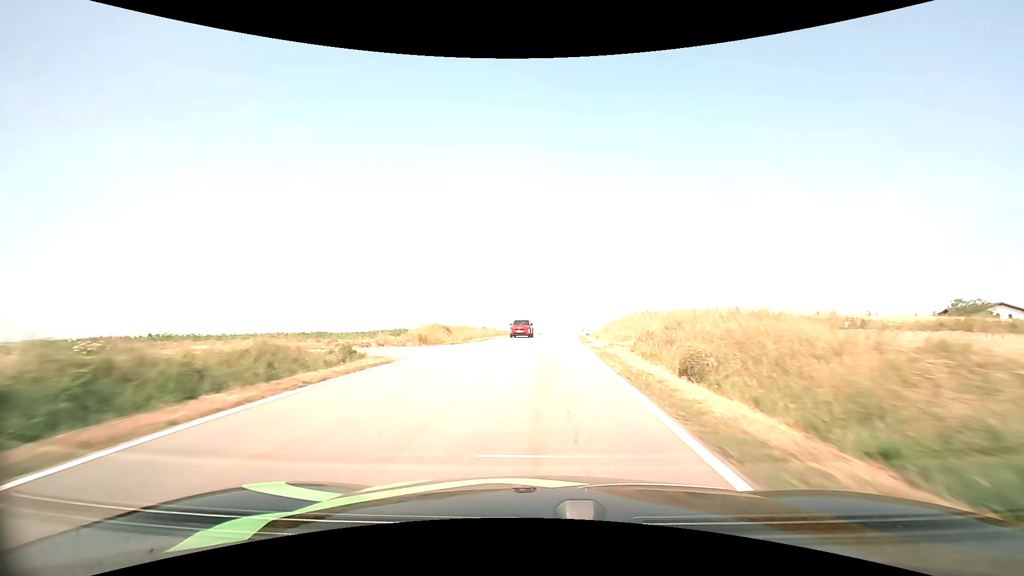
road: tertiary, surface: asphalt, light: Day
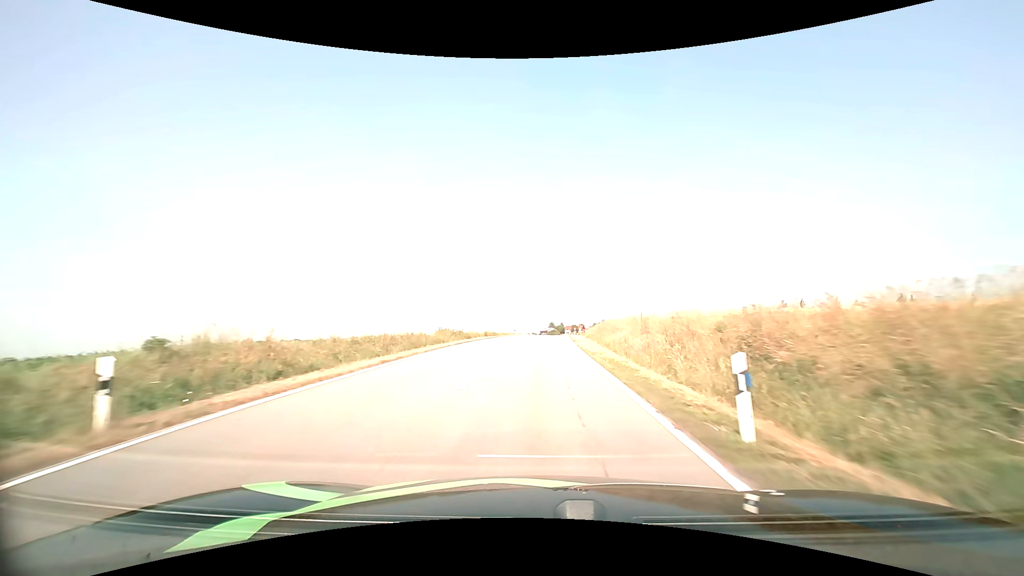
(+1.8, +47.6) m; +4°
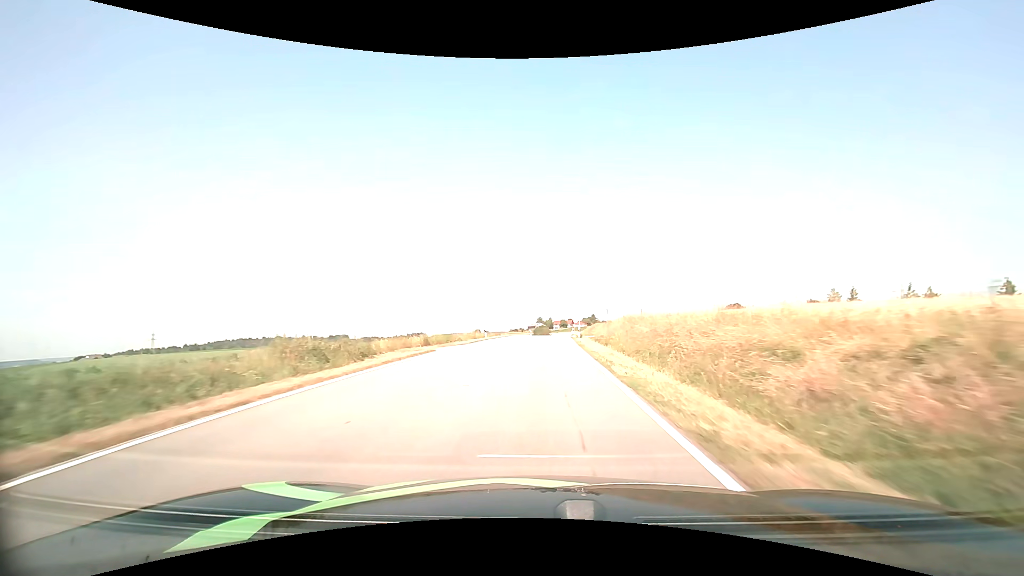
(+0.3, +23.9) m; +1°
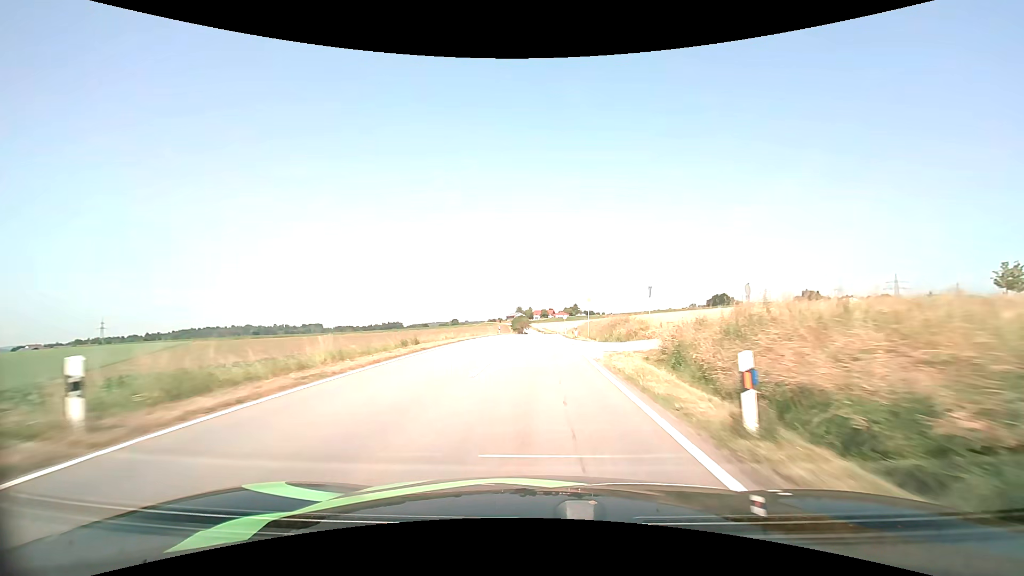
(+0.7, +36.0) m; +2°
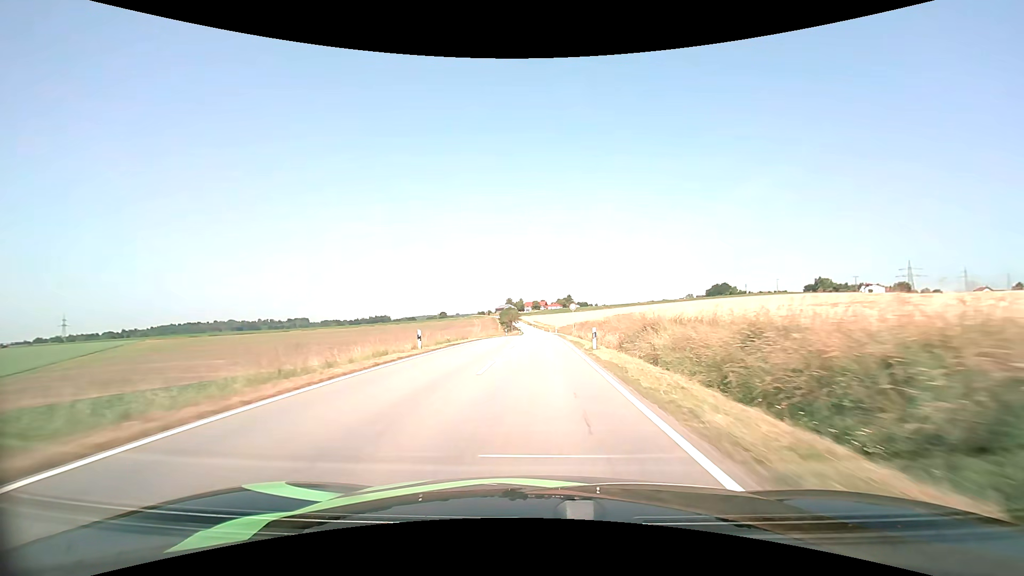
(+0.3, +36.3) m; +1°
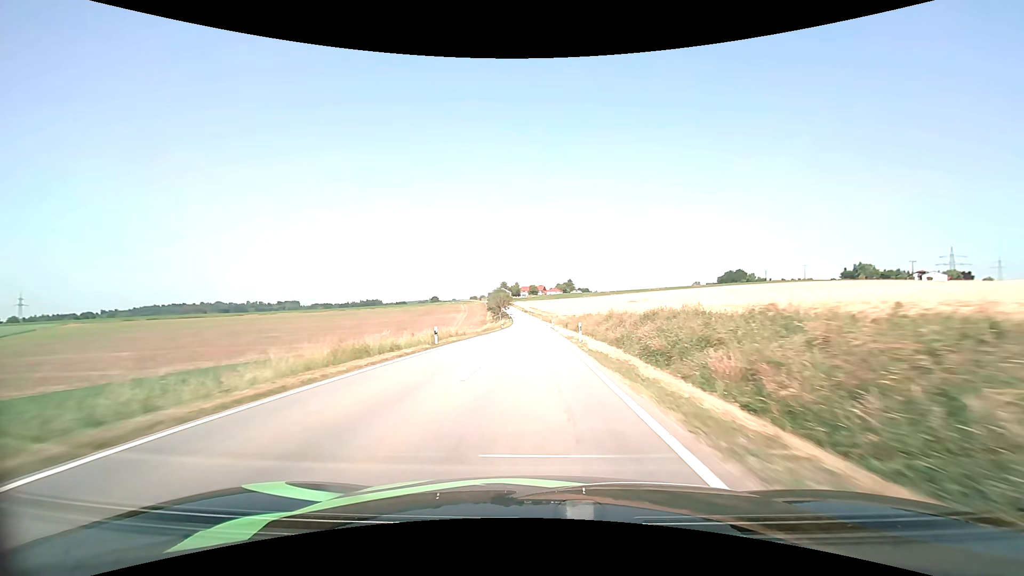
(+0.4, +50.7) m; 0°
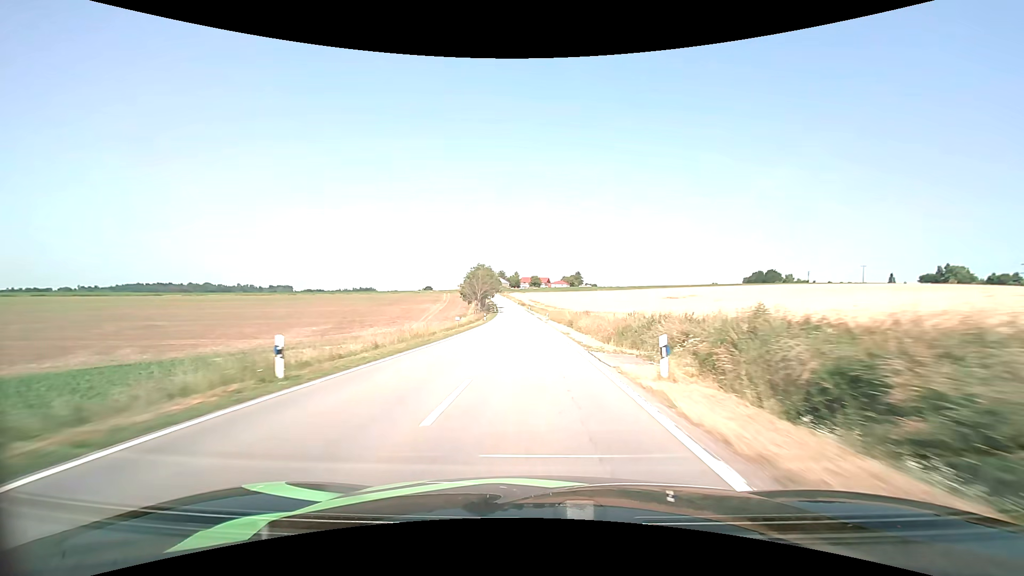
(-0.3, +66.7) m; 0°
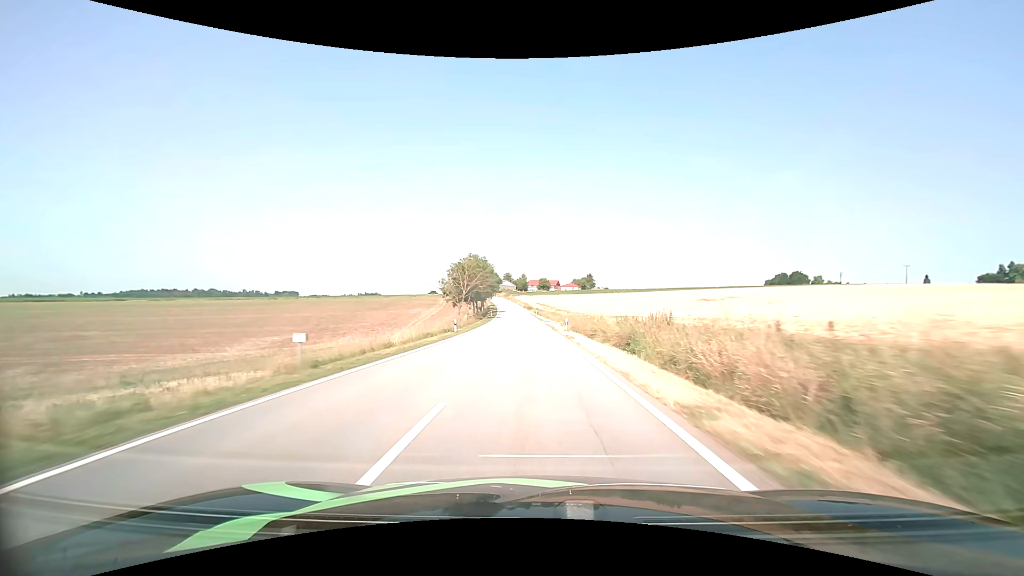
(-0.2, +27.3) m; -1°
(0, +10) (0, +20) (0, +30) (-1, +40) (-1, +50) (-1, +60) (-2, +70) (-2, +80) (-3, +90) (-4, +100) m
